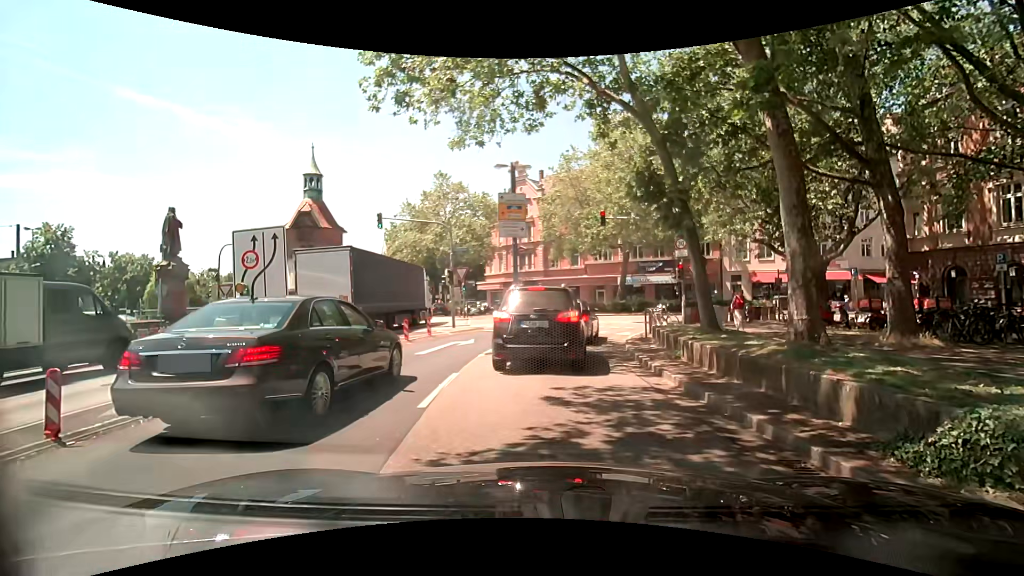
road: primary_link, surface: asphalt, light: Day
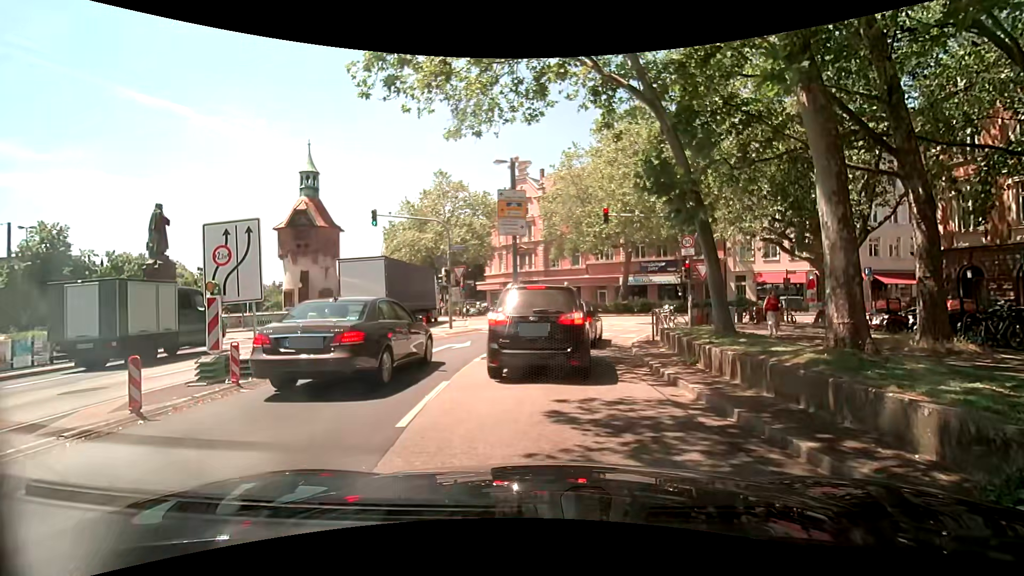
(0.0, +1.0) m; 0°
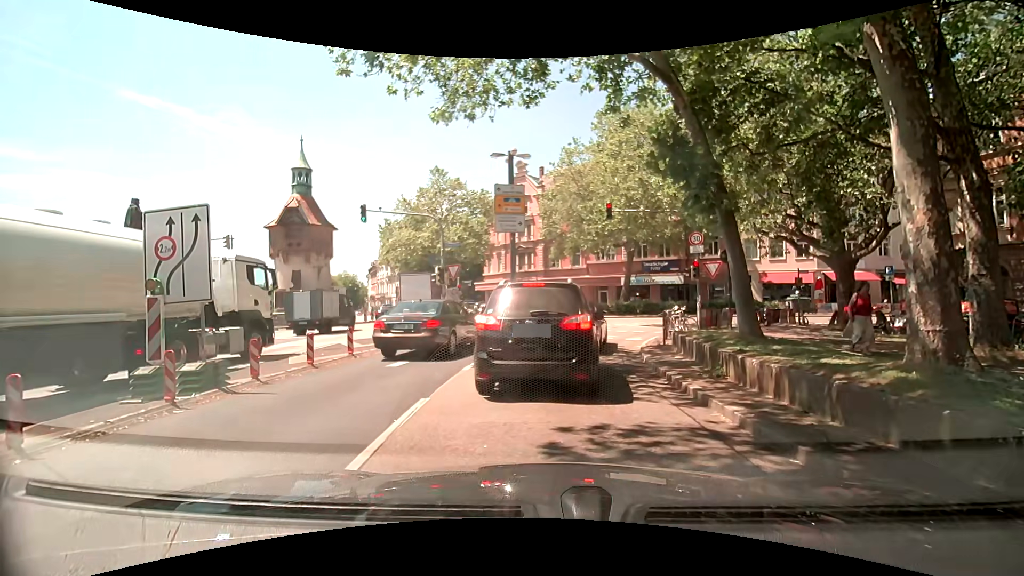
(0.0, +1.4) m; 0°
